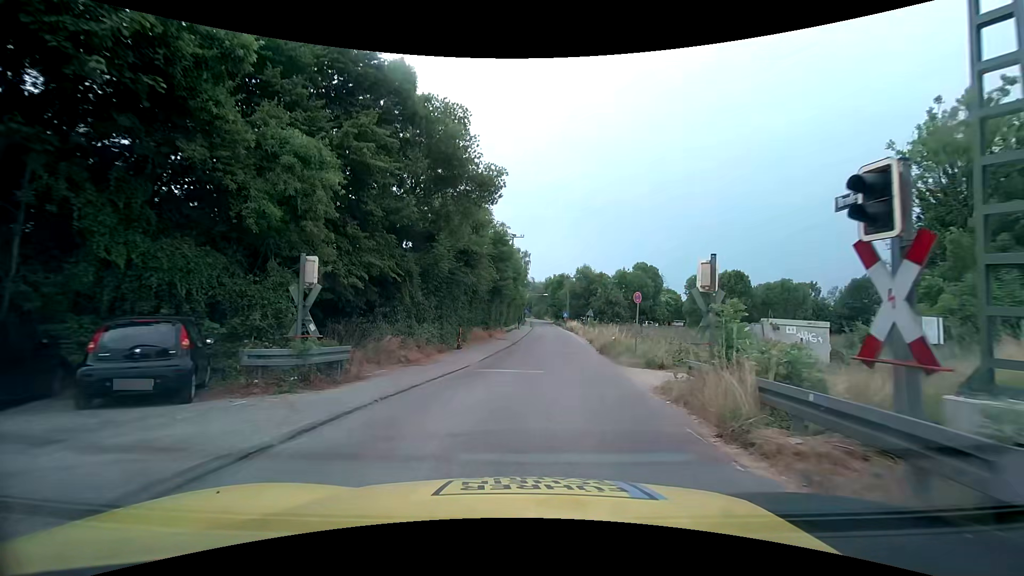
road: unclassified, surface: asphalt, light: Day
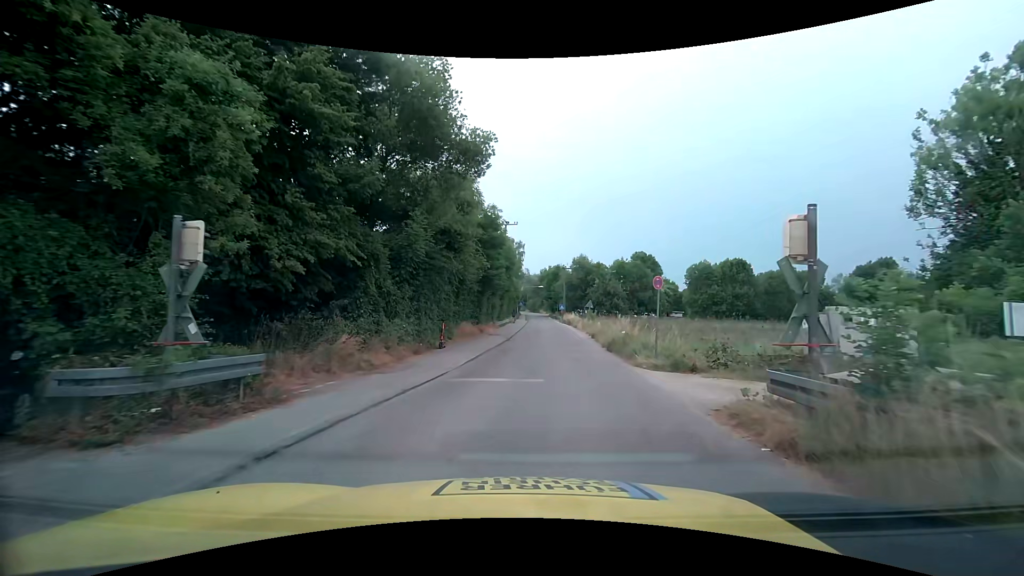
(0.0, +3.8) m; -1°
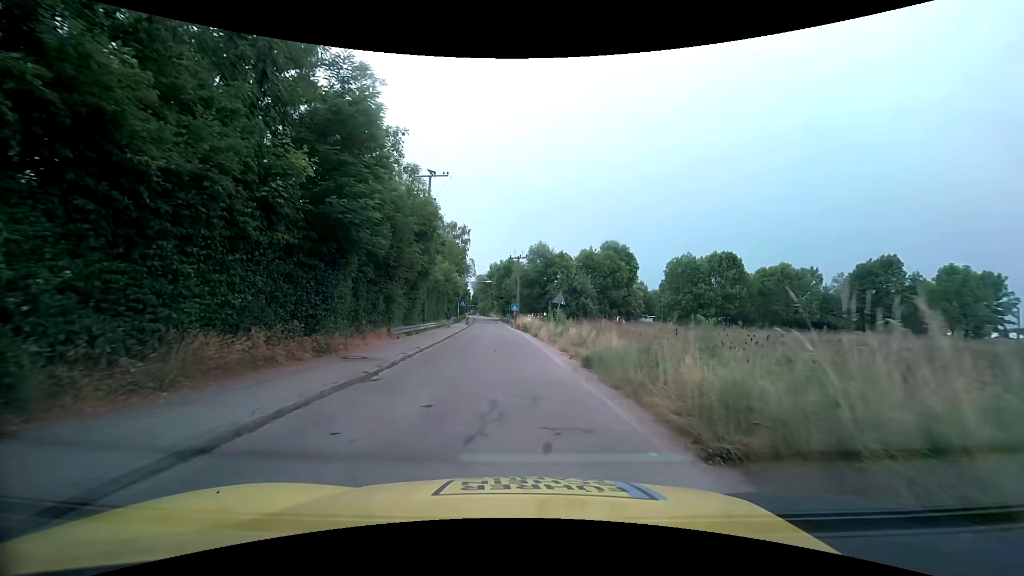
(+1.6, +19.8) m; +6°
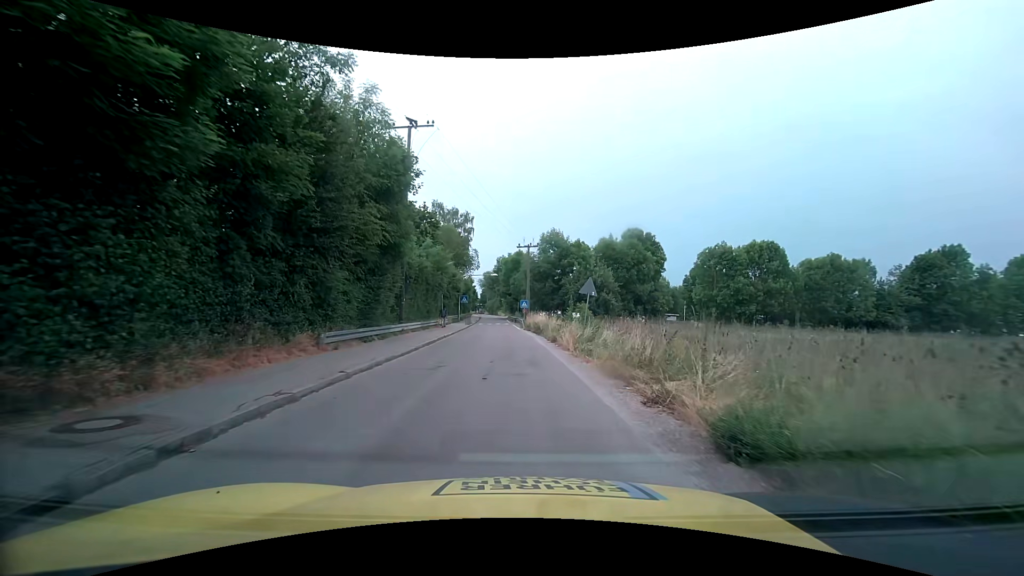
(-0.1, +9.5) m; -1°
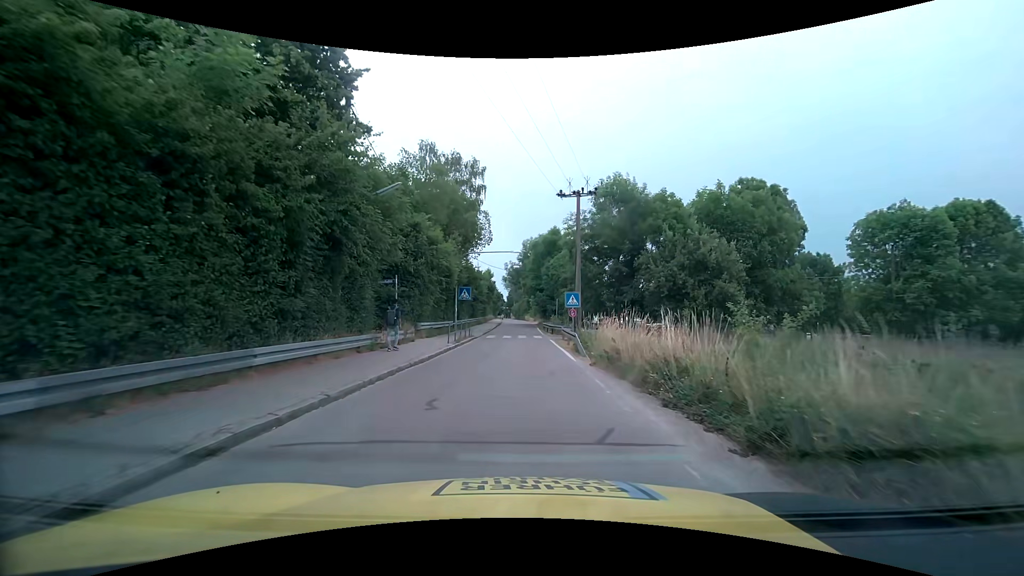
(-1.0, +26.0) m; -3°
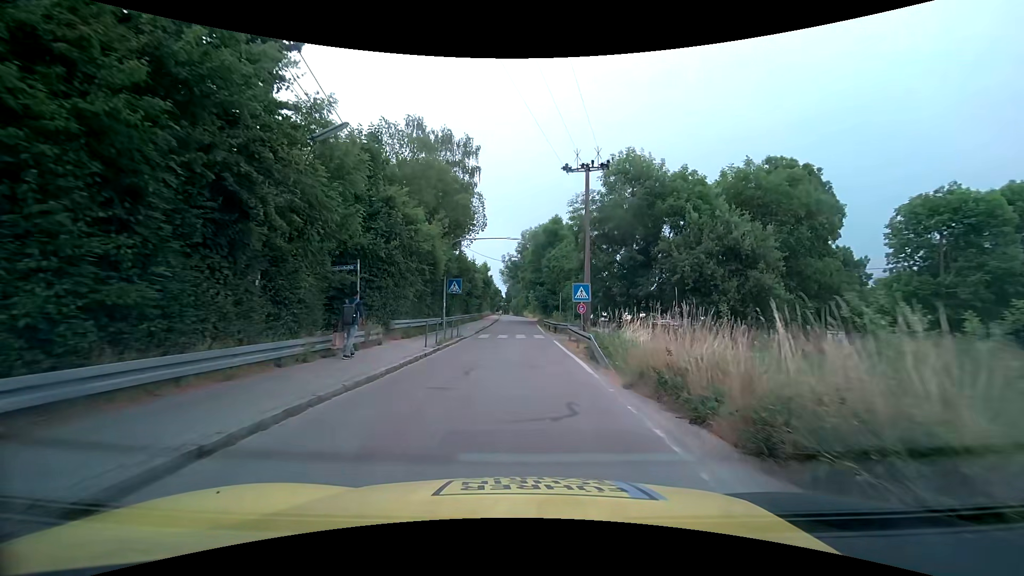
(0.0, +4.6) m; 0°
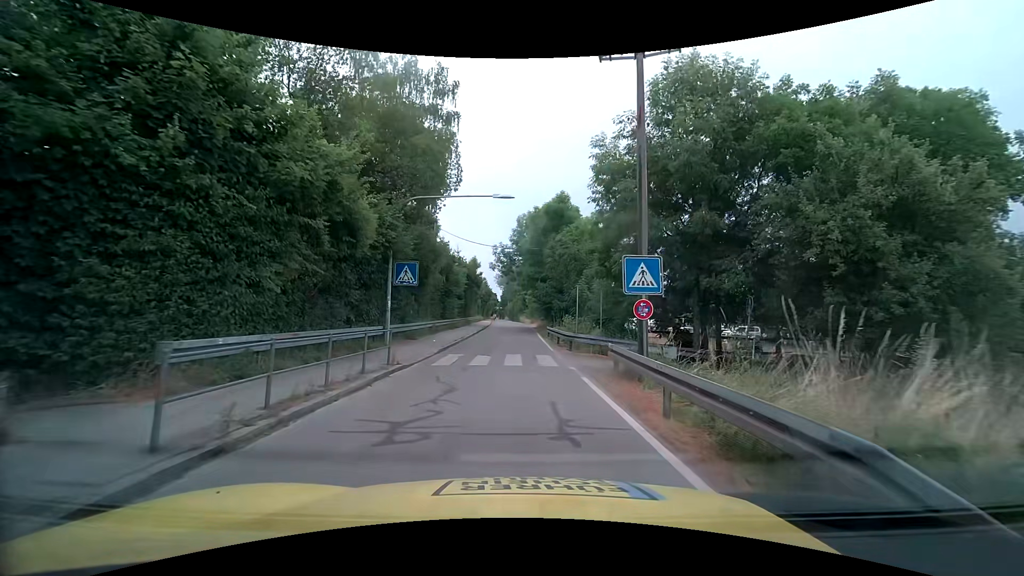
(0.0, +12.0) m; 0°
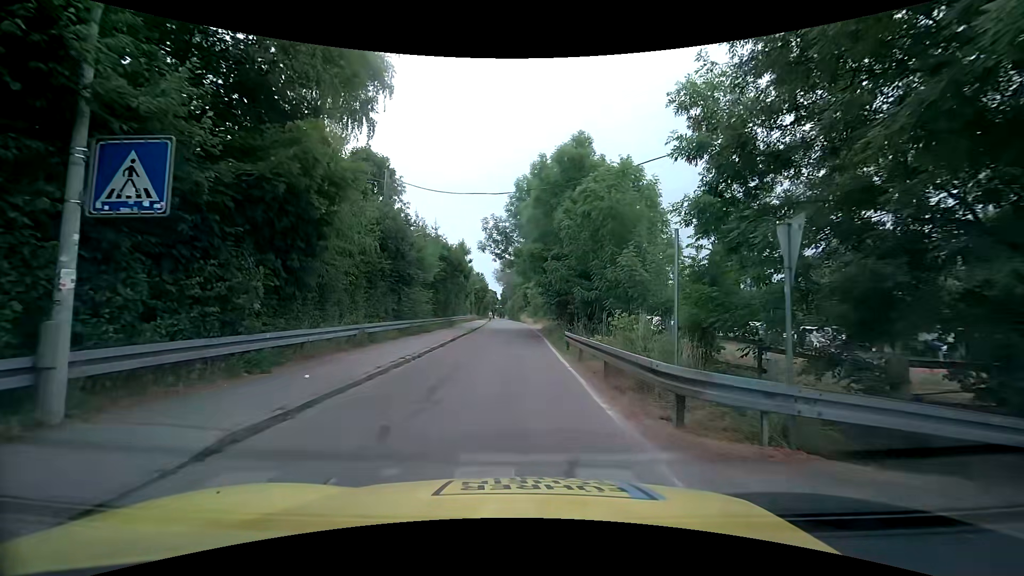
(+0.1, +13.3) m; -1°
(0, +10) (0, +20) (0, +30) (0, +40) (0, +50) (0, +60) (-1, +70) (-1, +80) (-1, +90) (-2, +100) m
